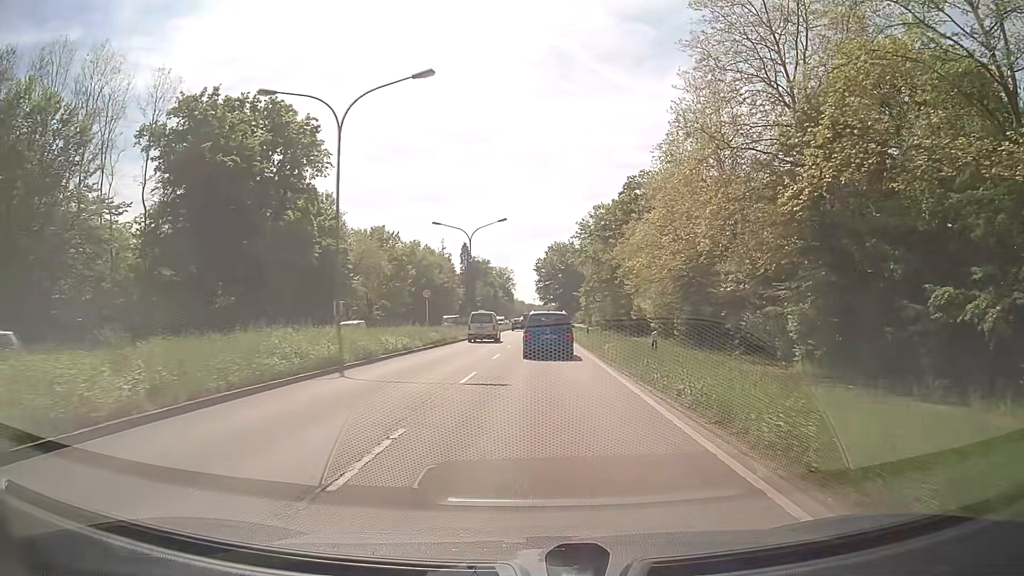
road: primary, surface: asphalt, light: Day
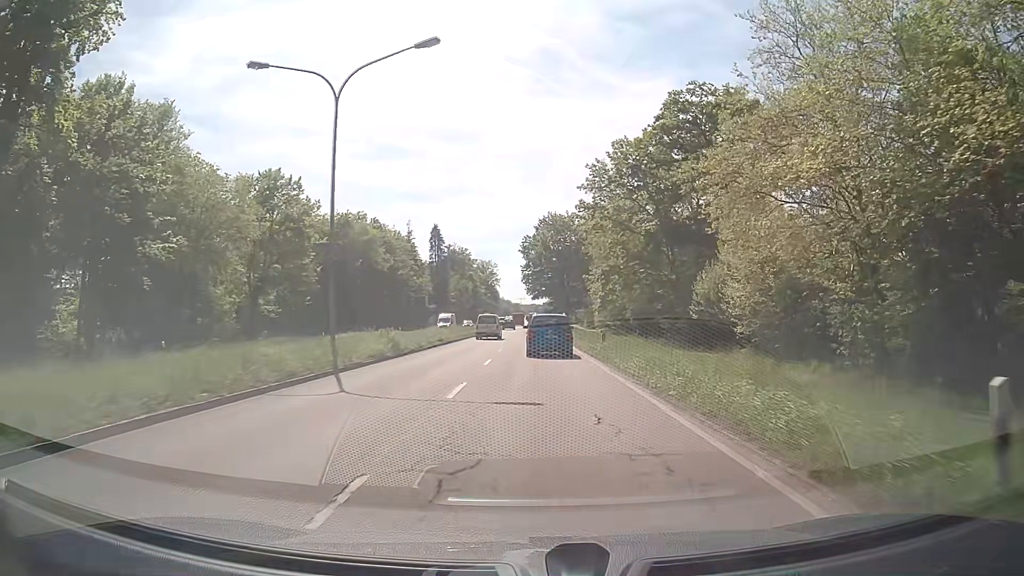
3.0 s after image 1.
(+0.4, +38.7) m; +1°
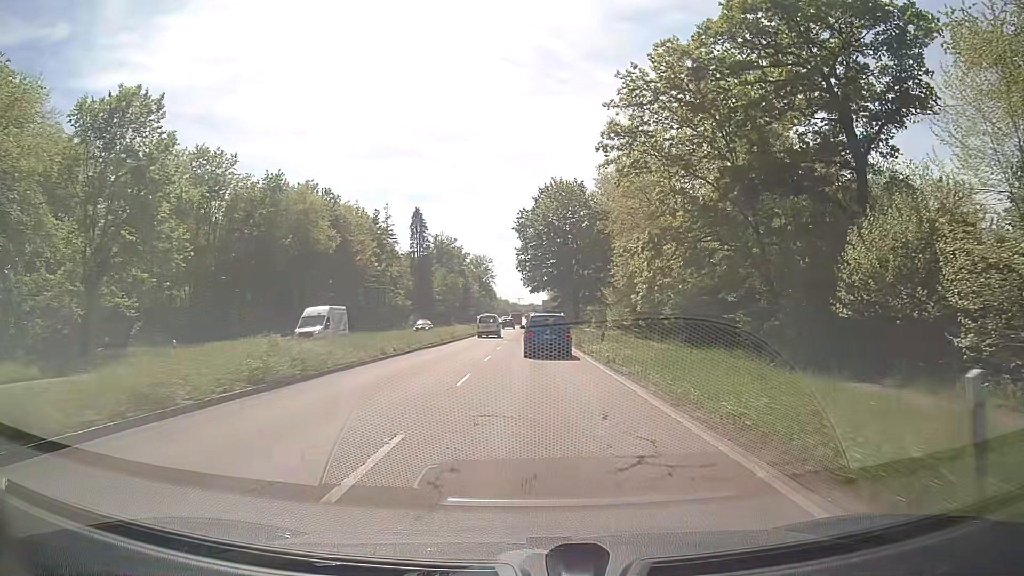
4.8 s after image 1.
(0.0, +25.1) m; 0°
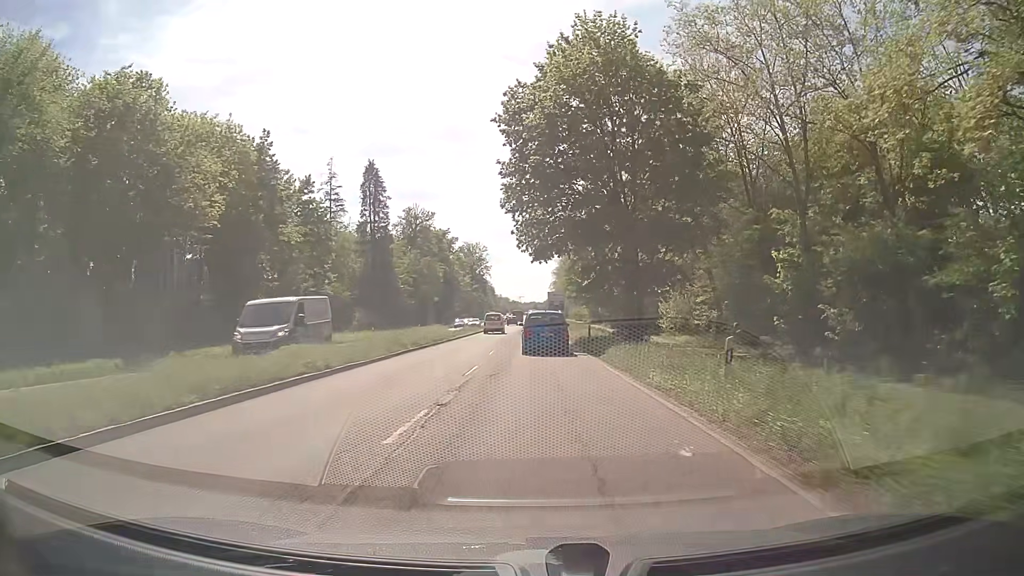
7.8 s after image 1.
(-0.3, +43.0) m; 0°
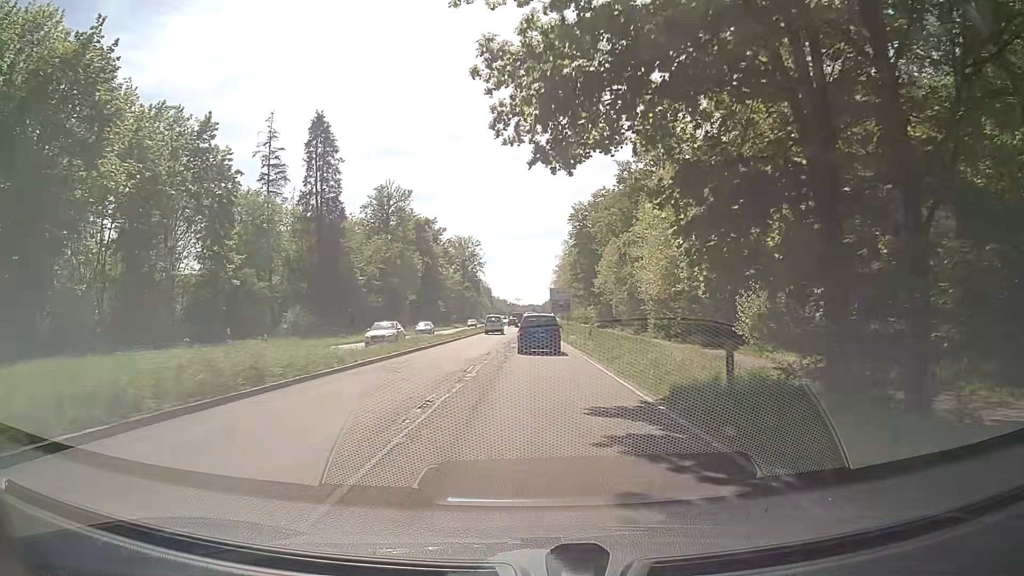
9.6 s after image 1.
(0.0, +25.9) m; 0°
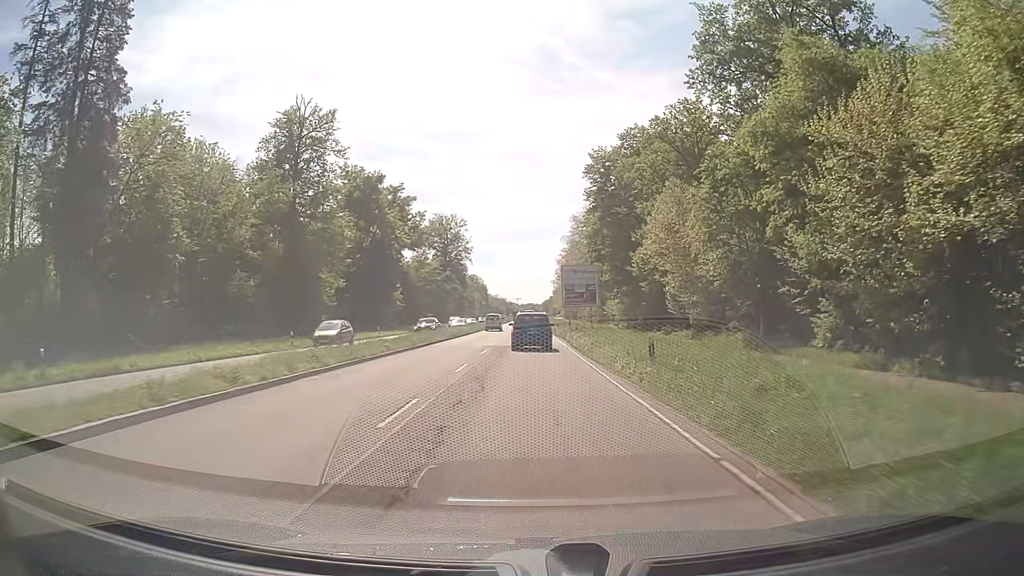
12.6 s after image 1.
(+0.3, +45.2) m; 0°
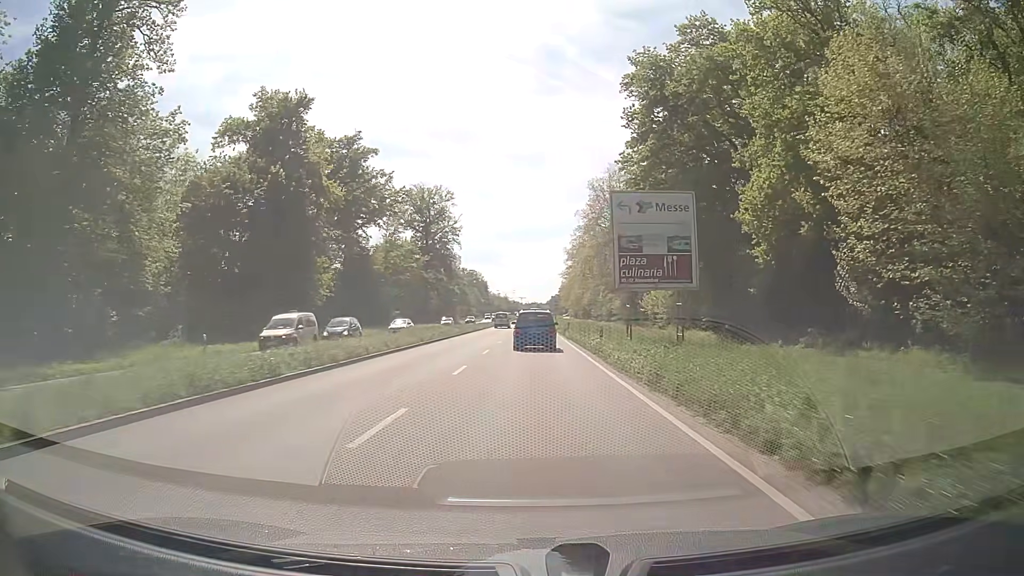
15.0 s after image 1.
(0.0, +37.7) m; 0°
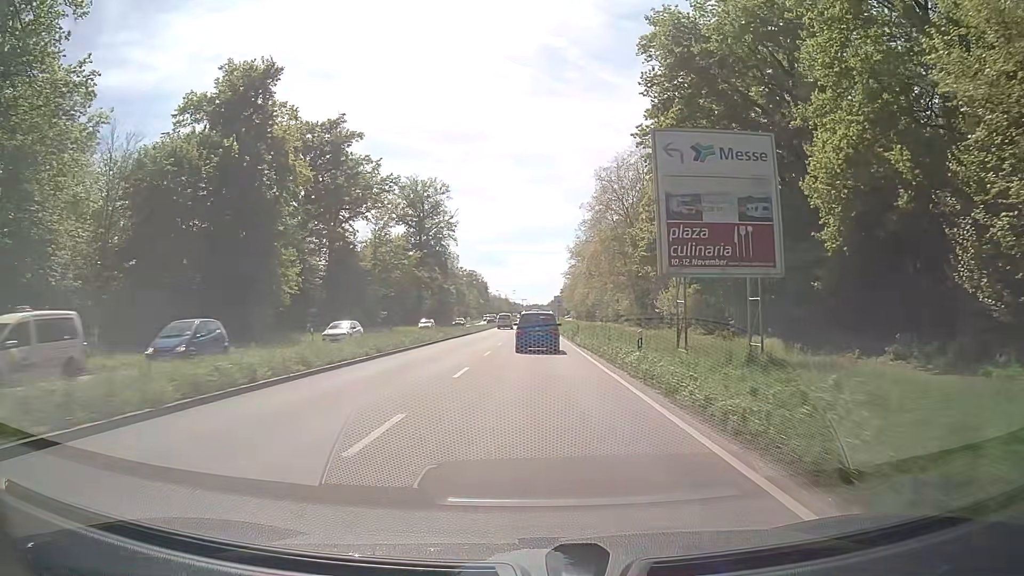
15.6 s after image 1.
(0.0, +9.5) m; 0°
(0, +10) (0, +20) (0, +30) (0, +40) (0, +50) (+1, +60) (+1, +70) (+1, +80) (+1, +90) (+1, +100) m
